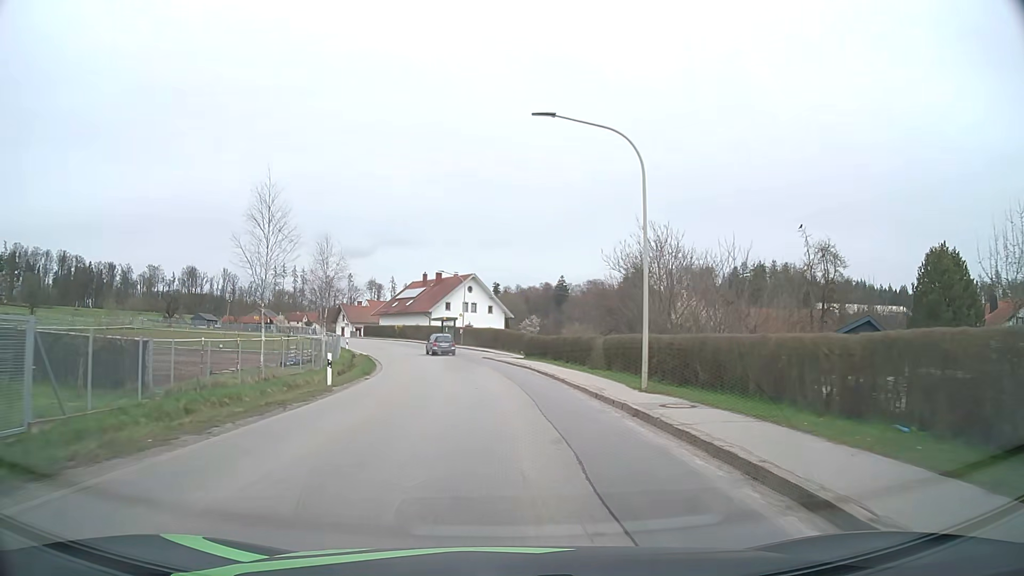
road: tertiary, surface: asphalt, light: Day
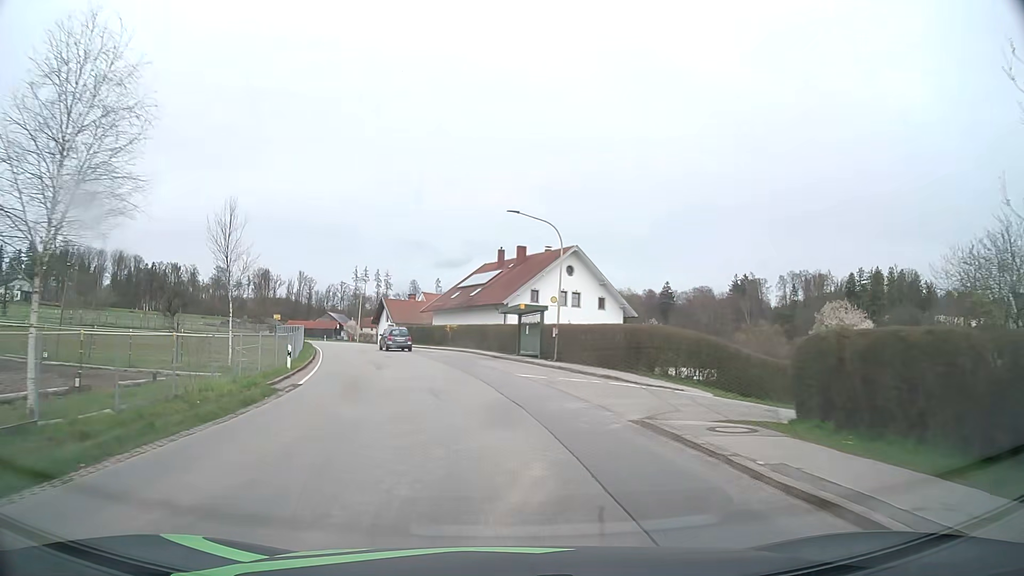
(-1.7, +34.1) m; -8°
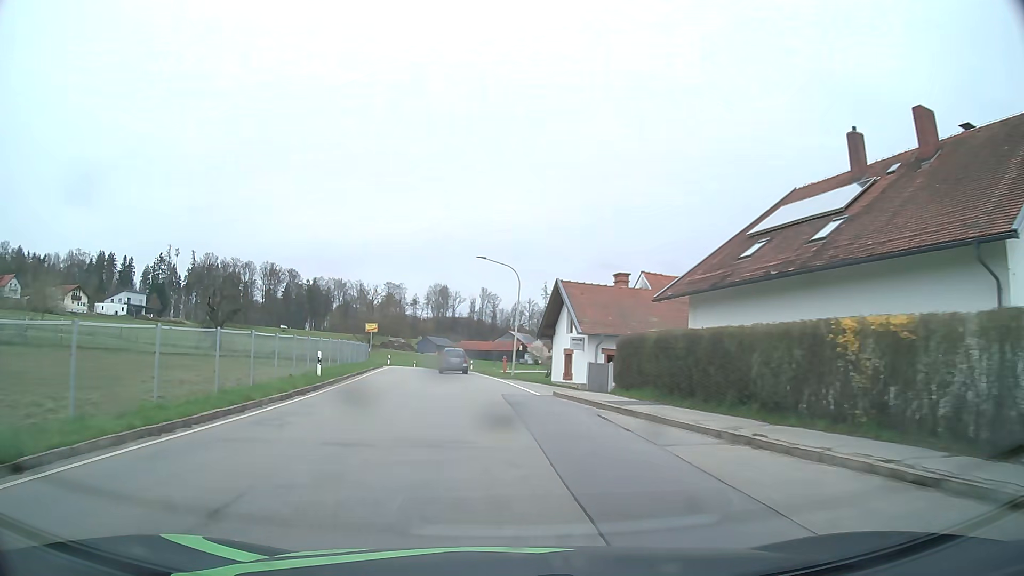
(-6.3, +42.1) m; -16°
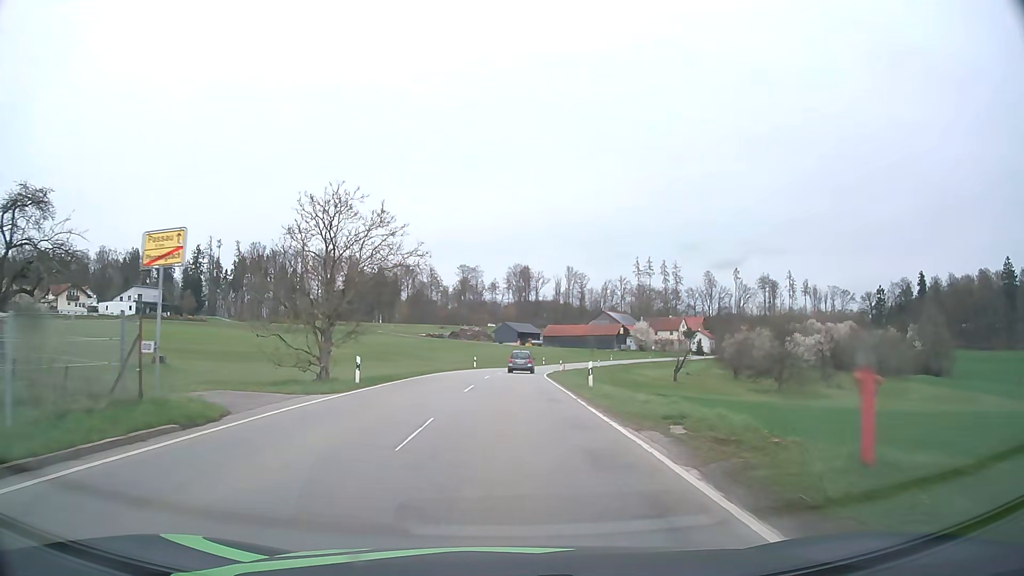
(-3.1, +41.7) m; -7°
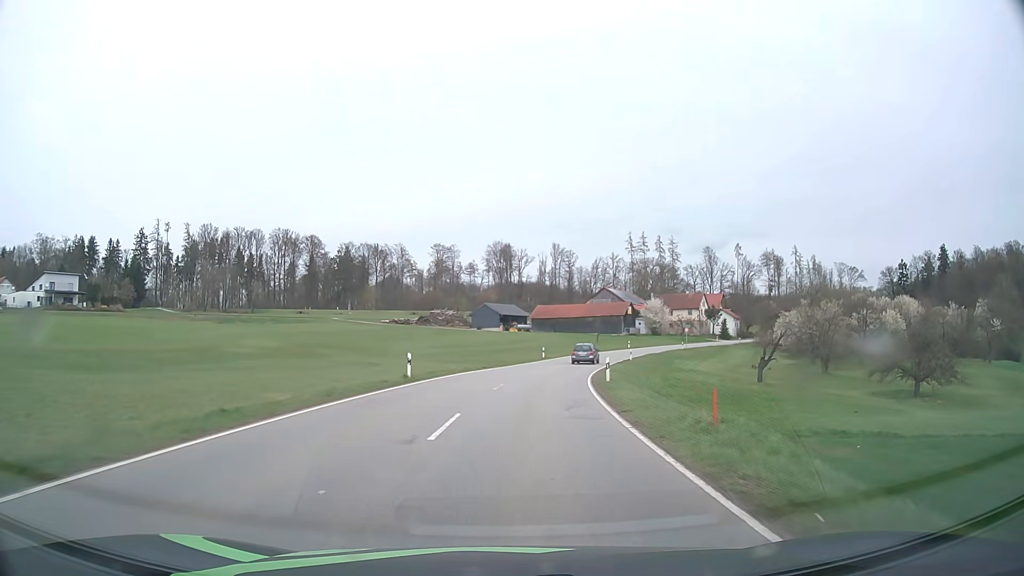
(+0.2, +35.2) m; +1°
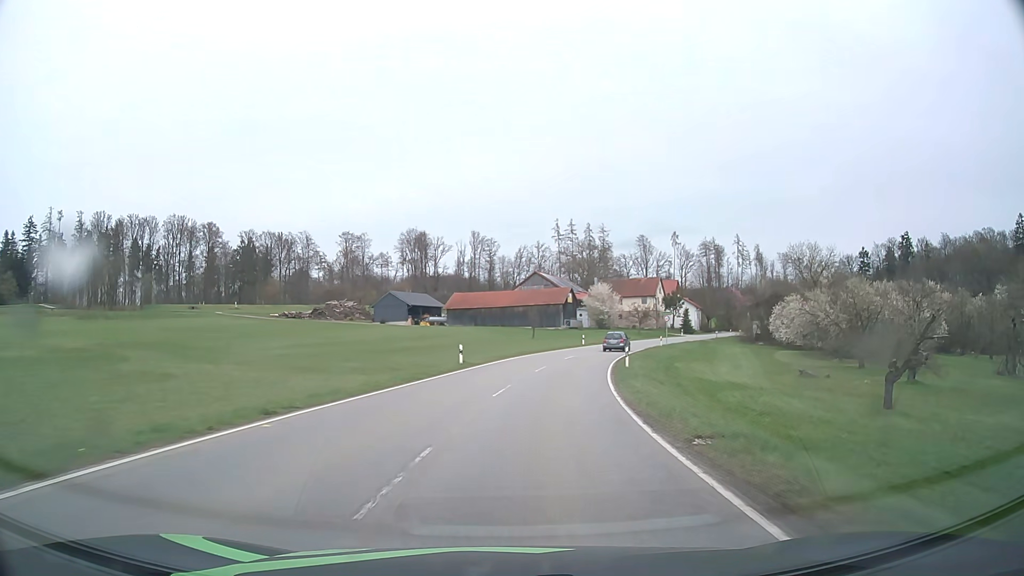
(+1.5, +28.7) m; +7°
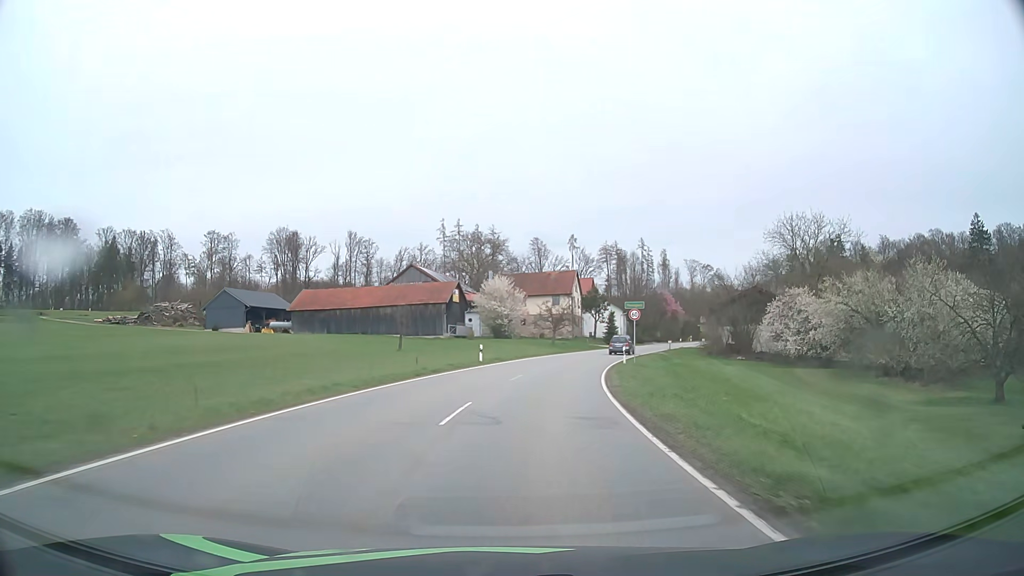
(+2.5, +30.1) m; +10°
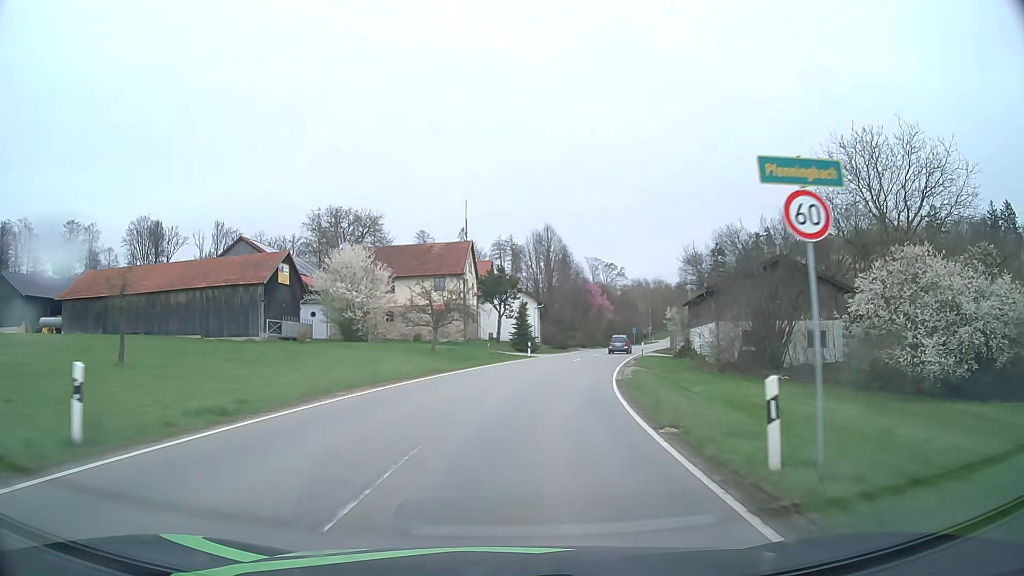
(+2.4, +29.9) m; +9°
(0, +10) (+1, +20) (+3, +30) (+5, +40) (+7, +49) (+10, +59) (+13, +69) (+16, +78) (+19, +88) (+22, +97) m
